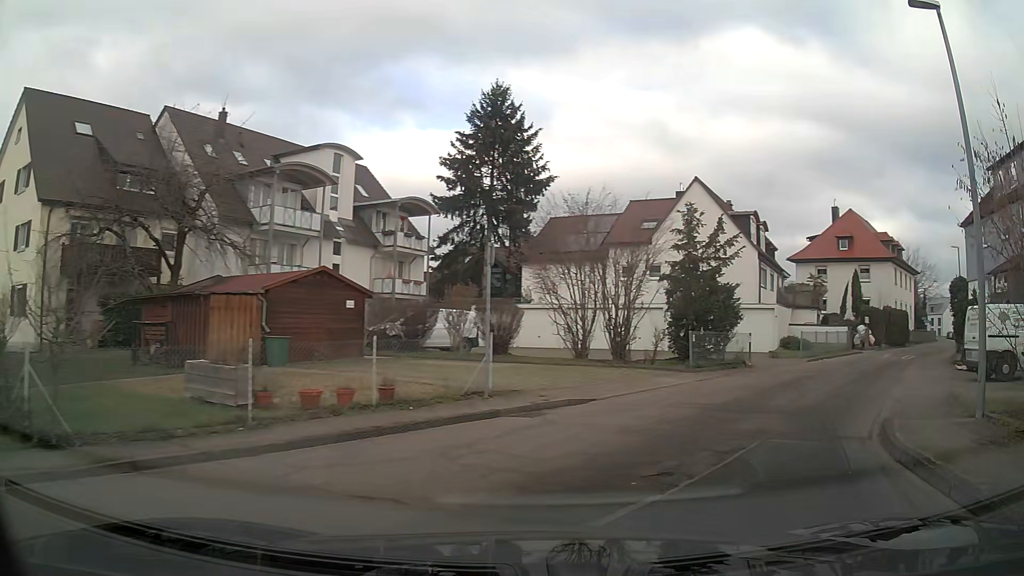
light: Day
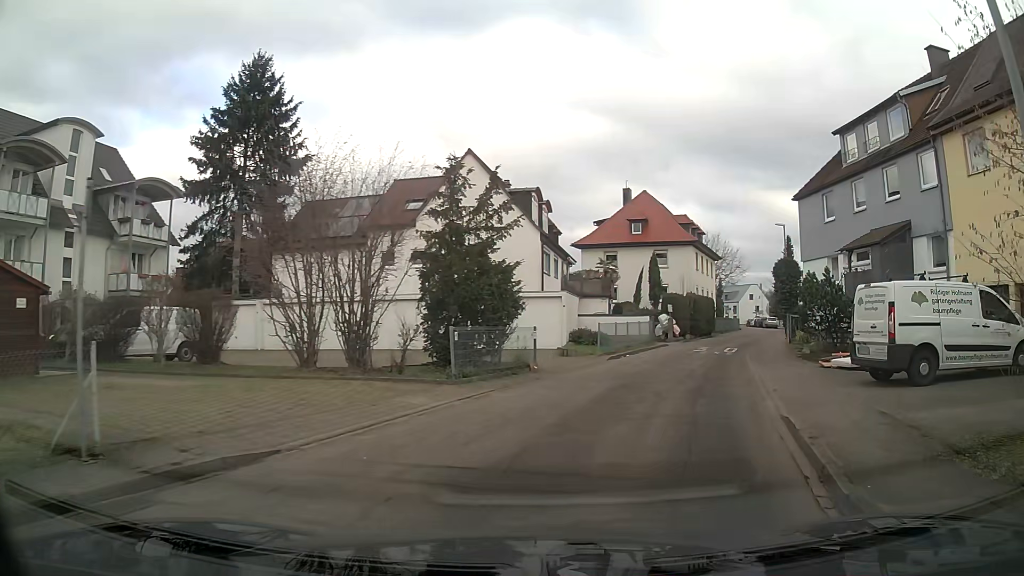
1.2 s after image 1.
(+1.2, +5.6) m; +19°
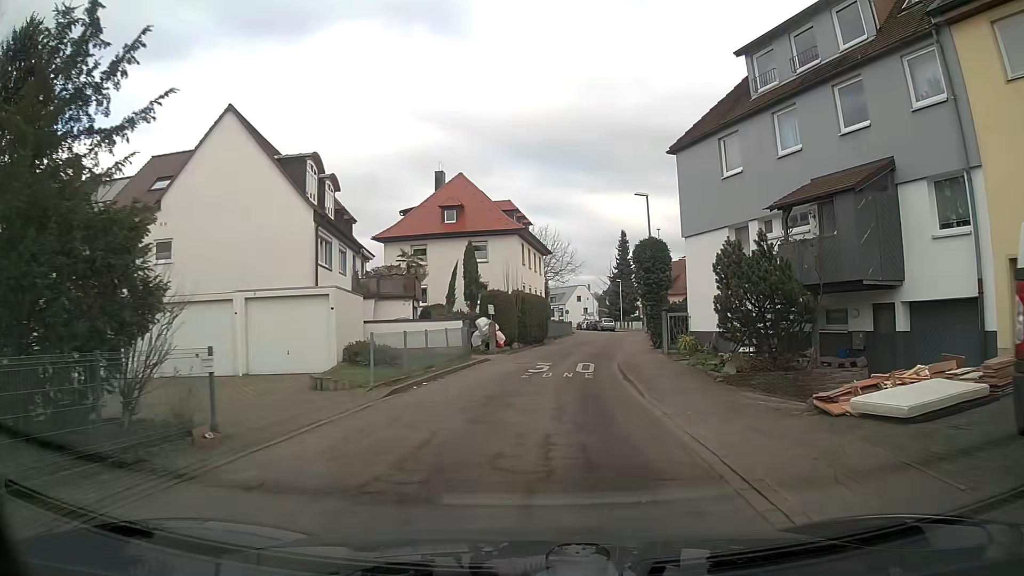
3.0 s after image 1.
(+1.5, +9.8) m; +14°
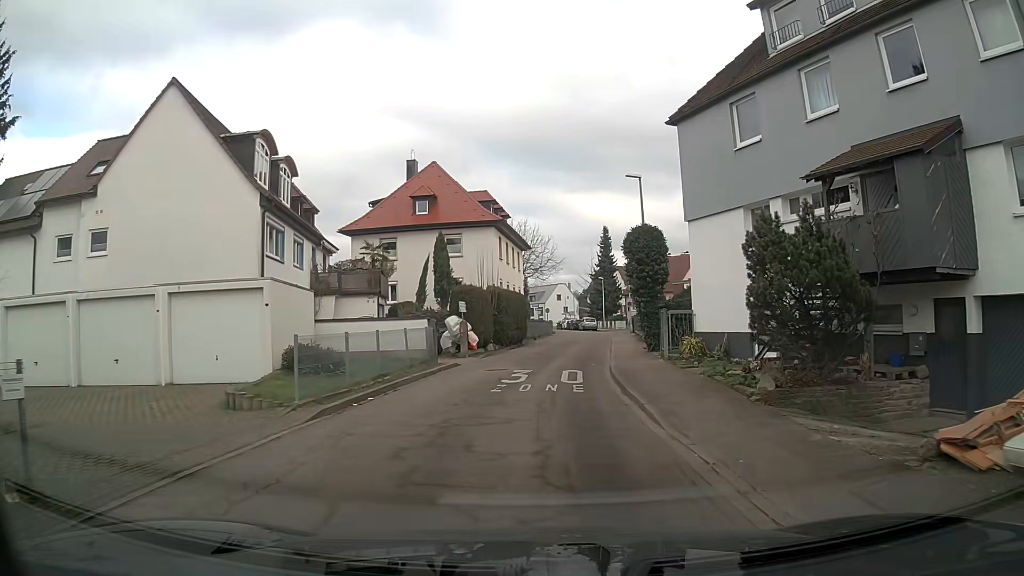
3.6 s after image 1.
(+0.1, +3.5) m; +2°
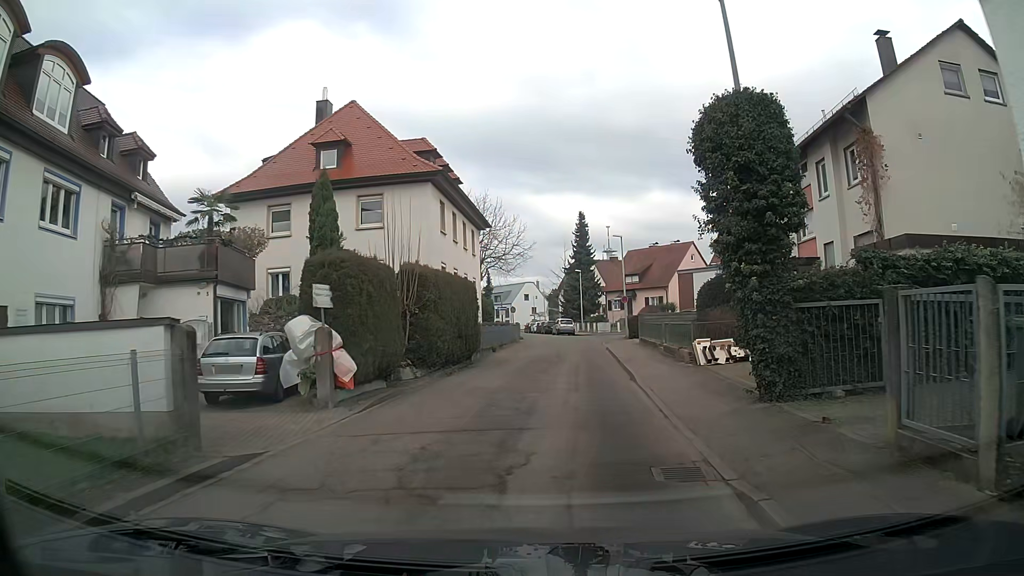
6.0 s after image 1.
(+0.4, +14.8) m; +3°
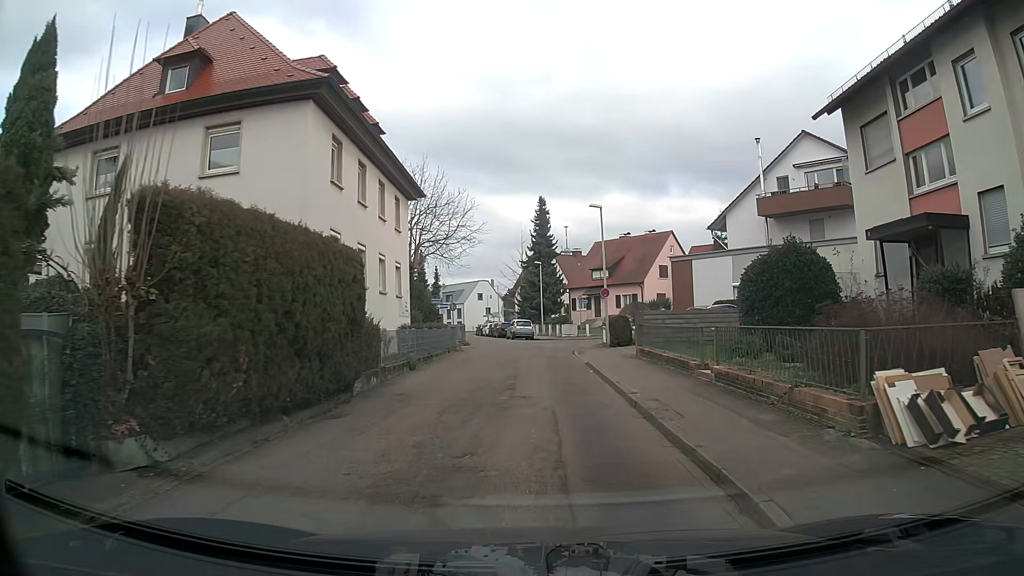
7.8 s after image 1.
(+0.2, +11.2) m; +3°
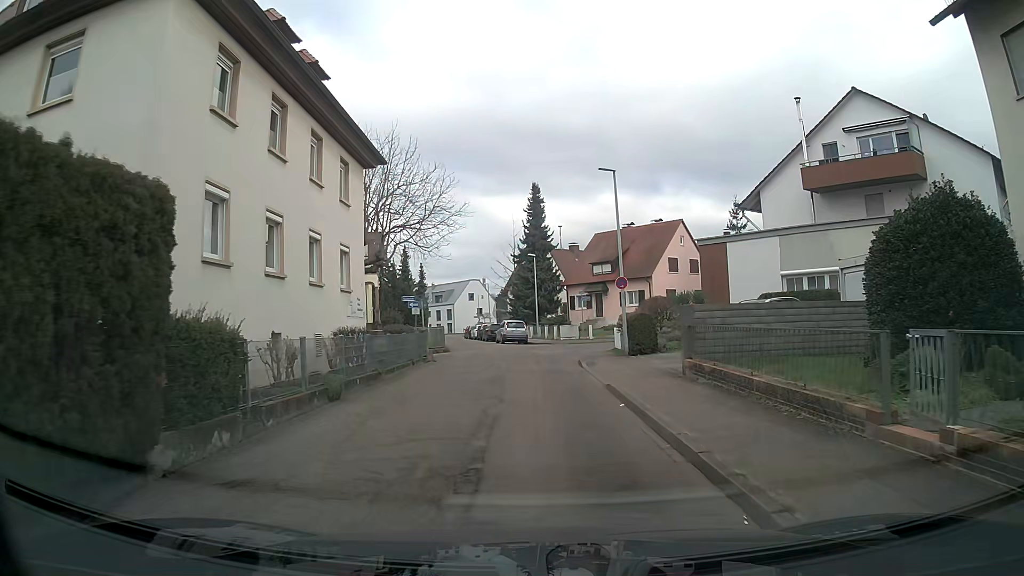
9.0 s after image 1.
(+0.1, +7.5) m; 0°
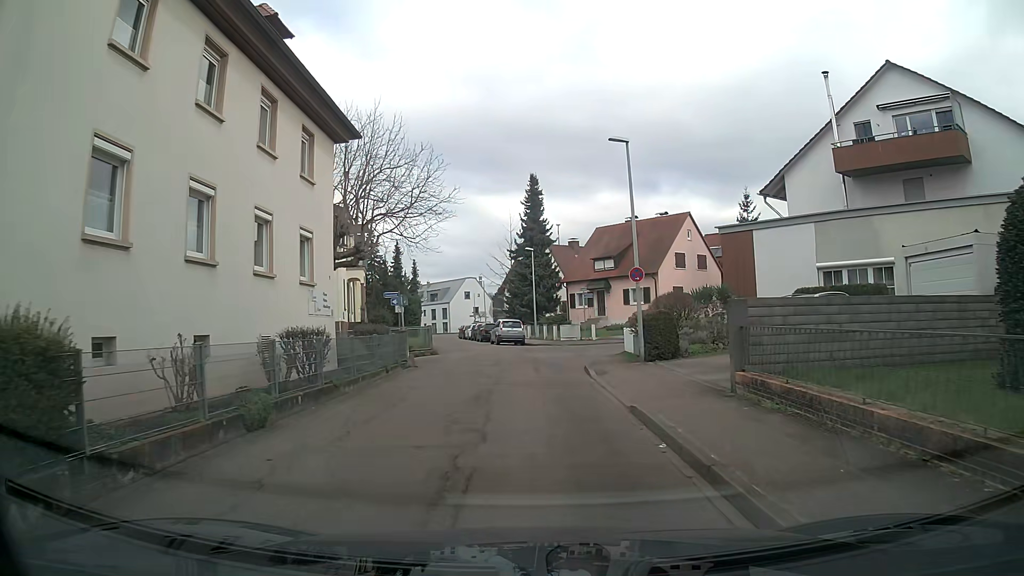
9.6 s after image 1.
(0.0, +3.6) m; +1°
